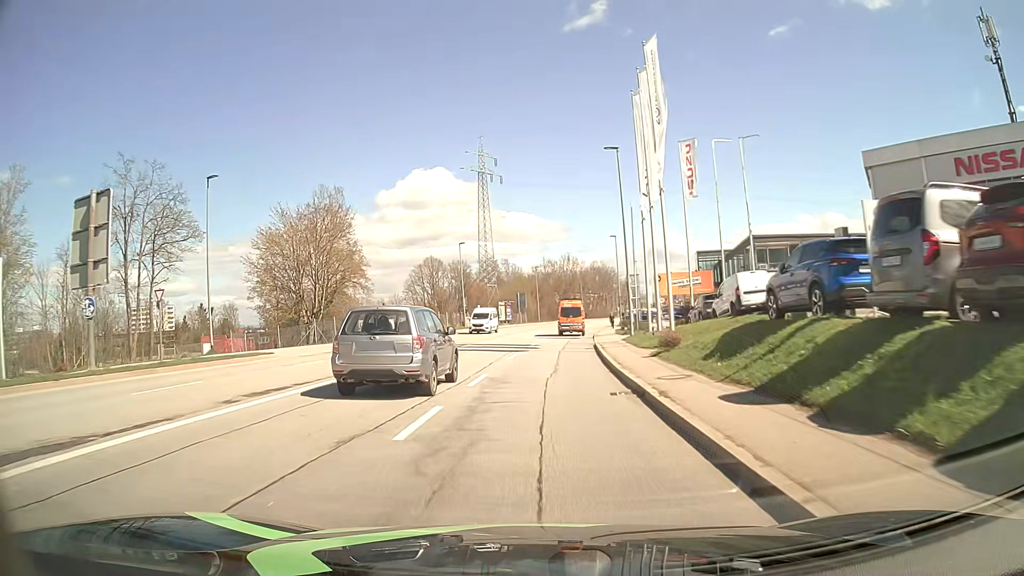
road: tertiary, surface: asphalt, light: Day
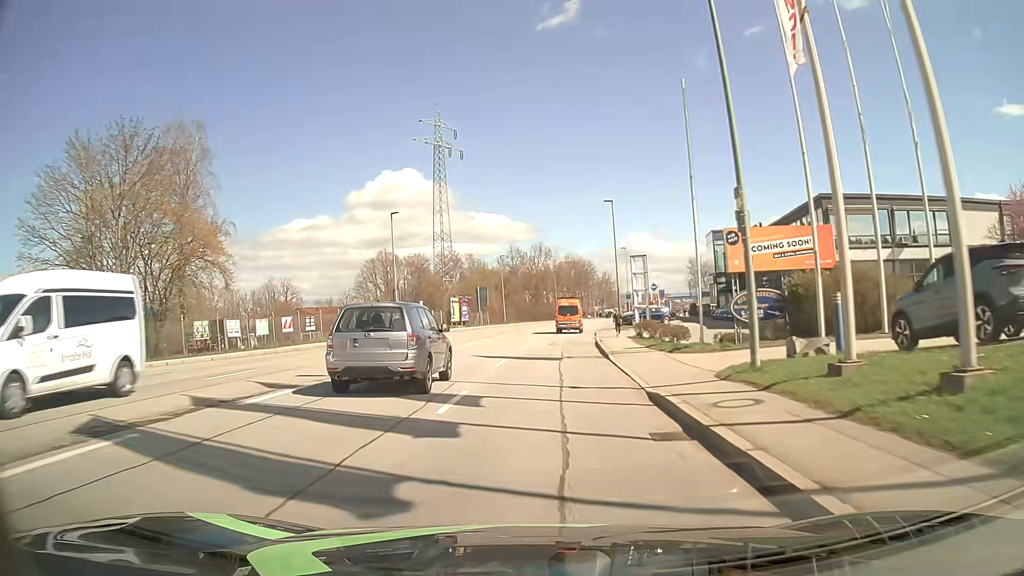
(+0.4, +23.7) m; +2°
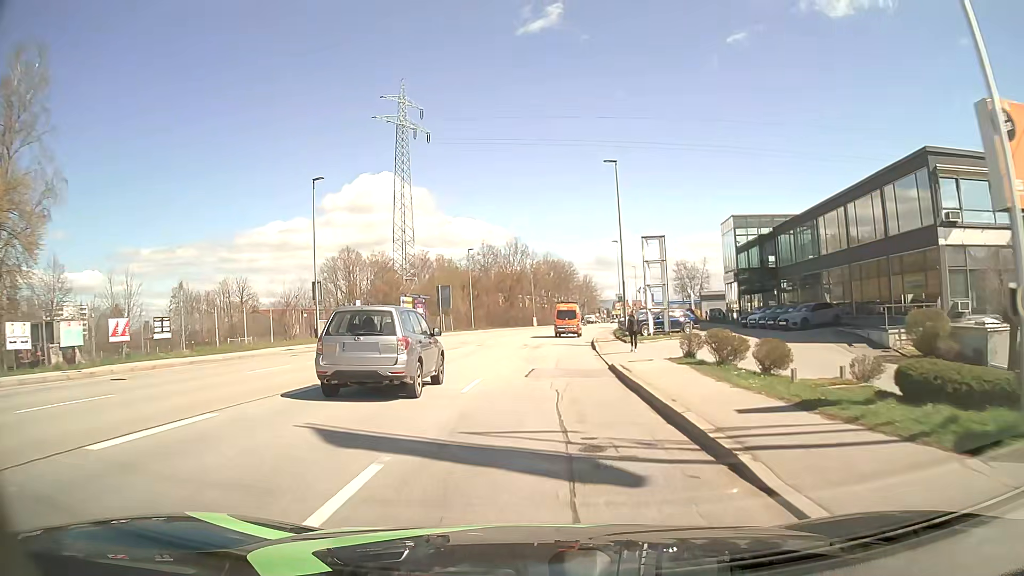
(+0.3, +15.8) m; +2°
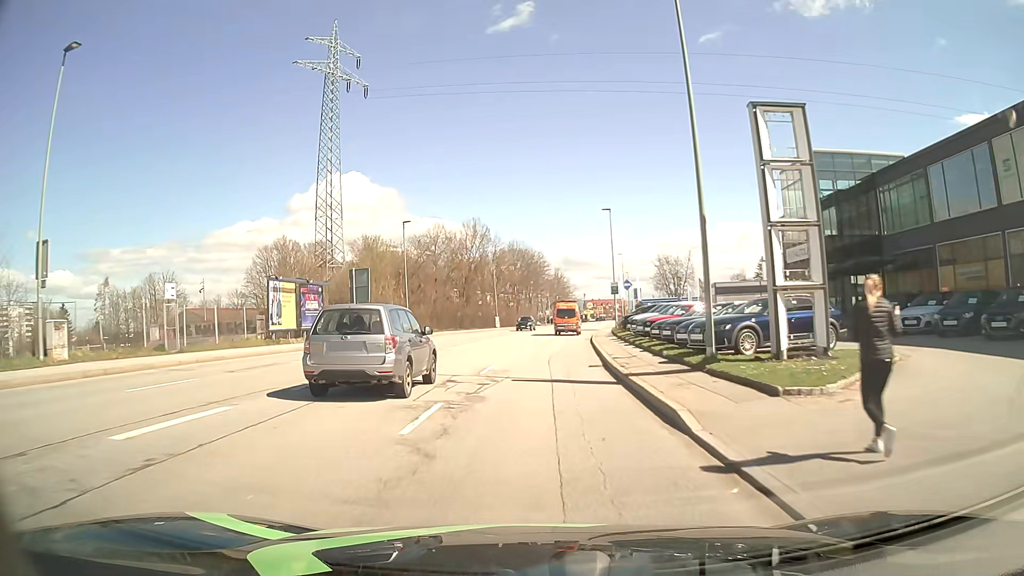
(+0.6, +23.7) m; +3°
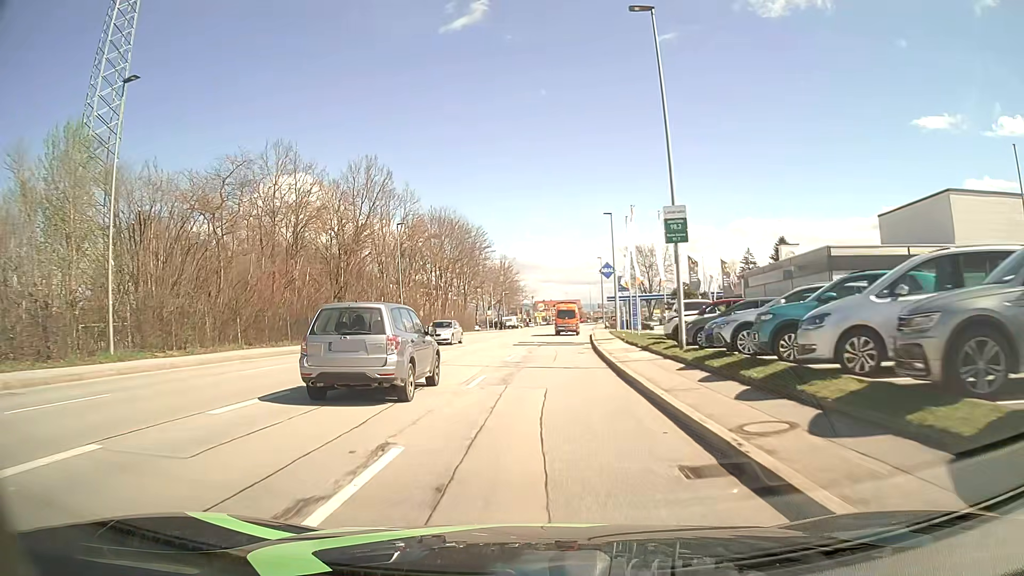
(+1.4, +39.5) m; +5°
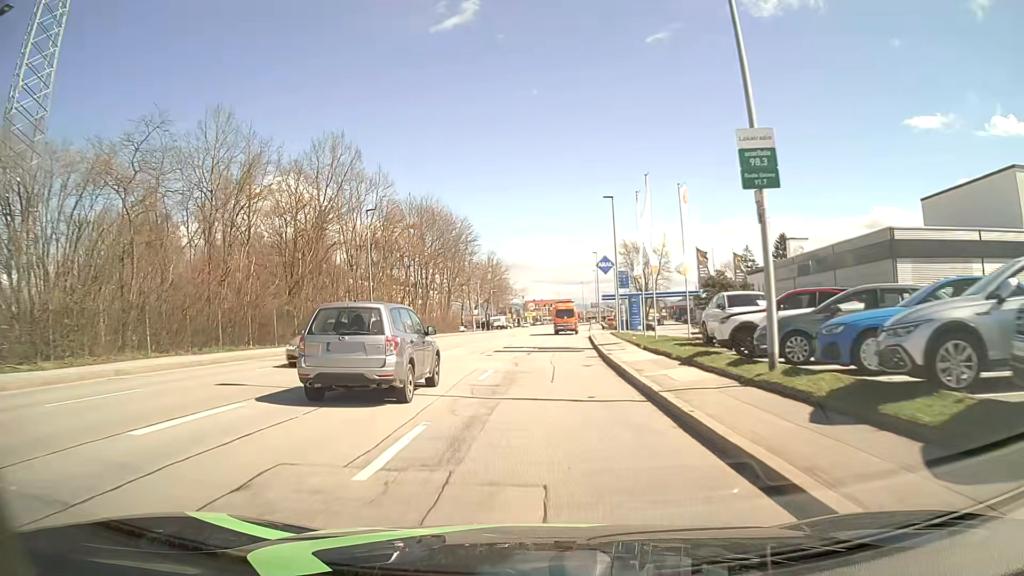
(0.0, +7.9) m; +1°
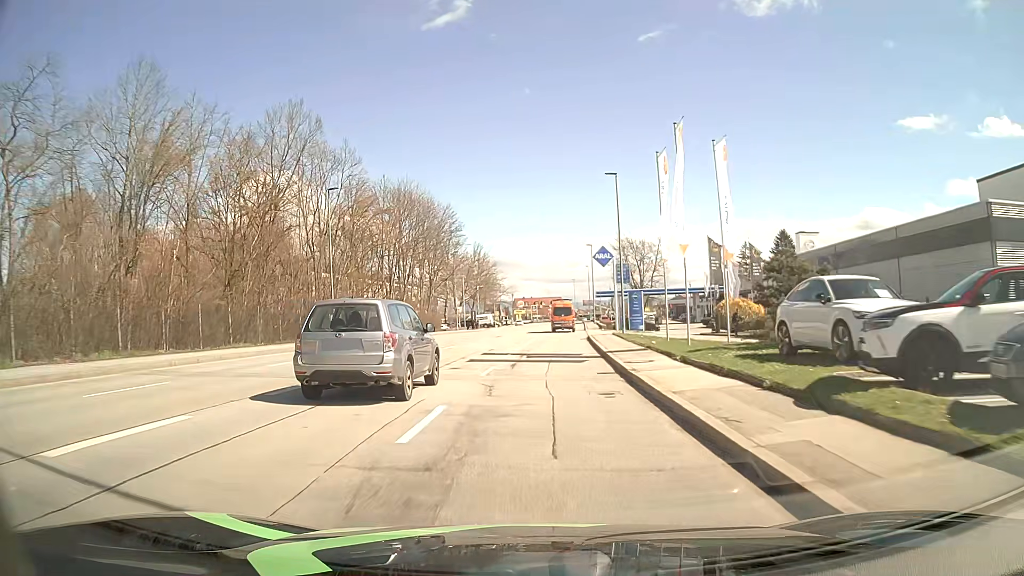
(+0.1, +7.9) m; +1°
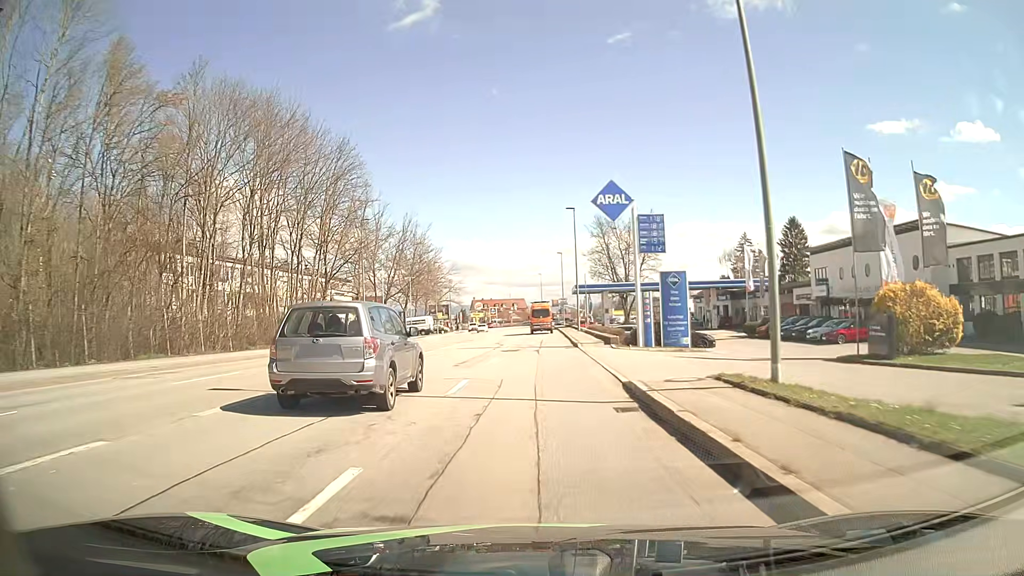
(+1.1, +31.6) m; +3°
(0, +10) (0, +20) (0, +30) (0, +40) (+1, +50) (+1, +60) (+1, +70) (+1, +80) (+1, +90) (+1, +100) m
